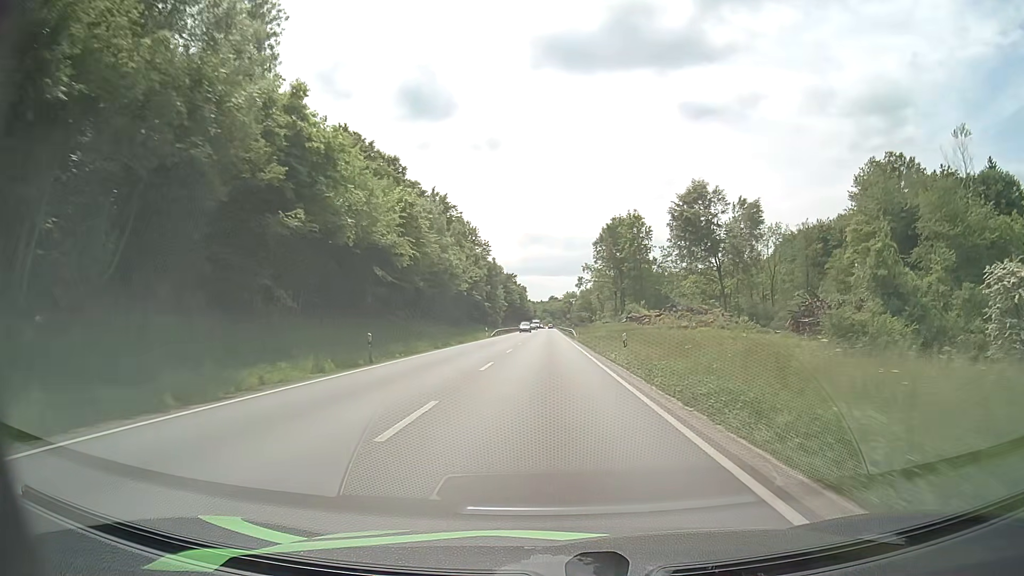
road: primary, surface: asphalt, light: Day
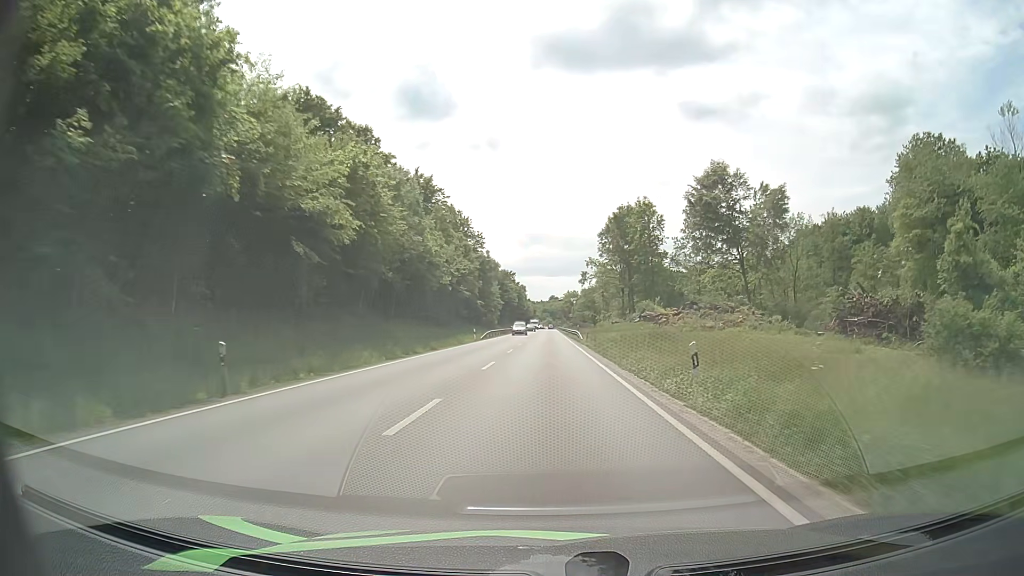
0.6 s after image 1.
(0.0, +11.6) m; 0°
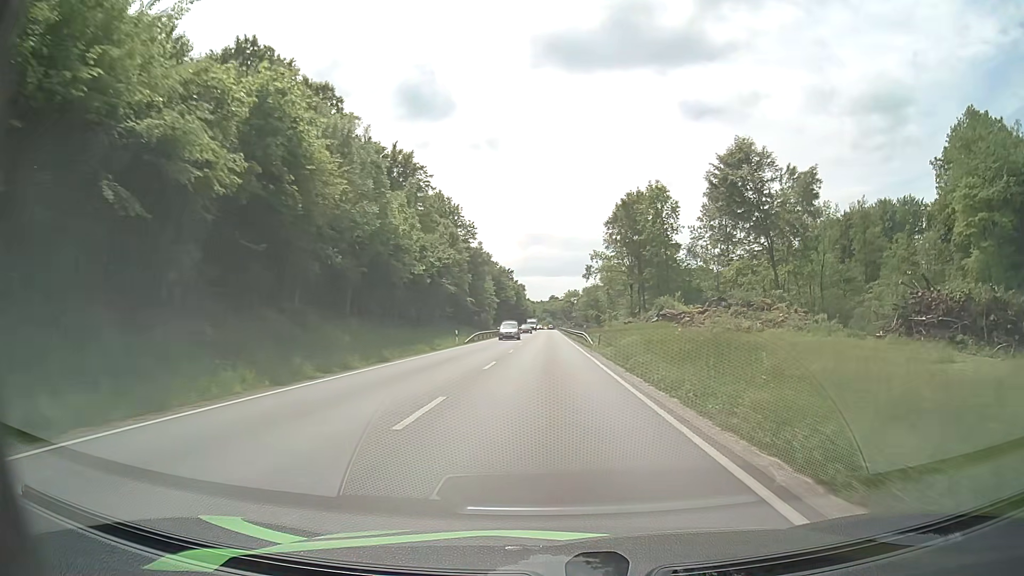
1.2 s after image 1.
(0.0, +11.6) m; 0°
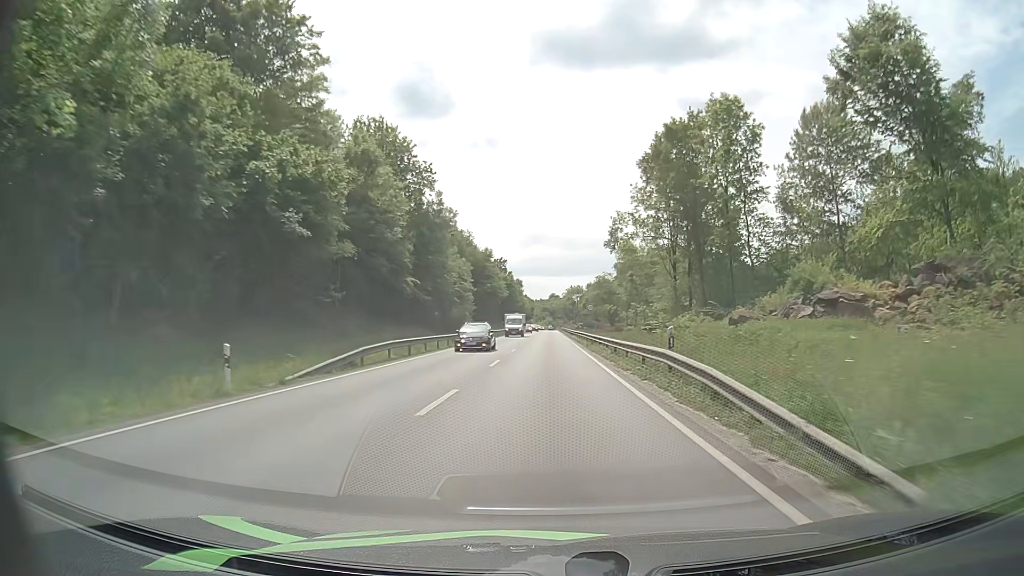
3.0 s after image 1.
(0.0, +34.8) m; 0°
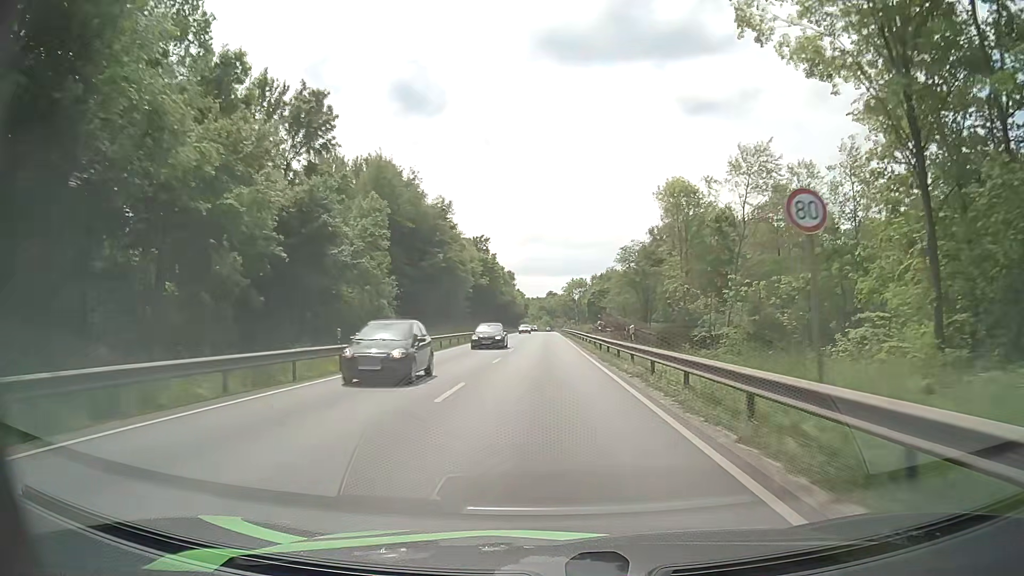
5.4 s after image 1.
(+0.2, +46.5) m; 0°
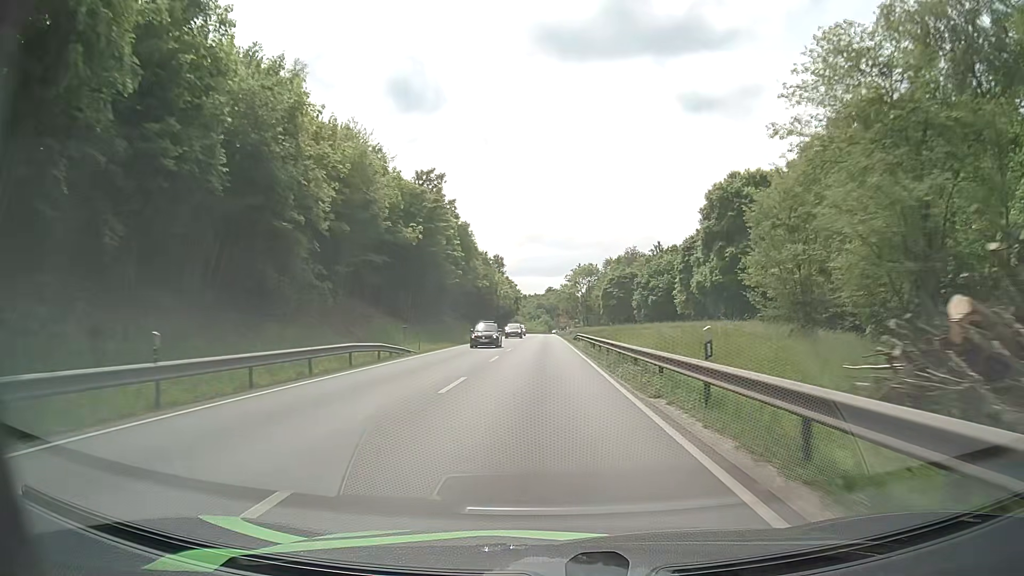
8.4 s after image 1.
(+0.1, +58.9) m; 0°
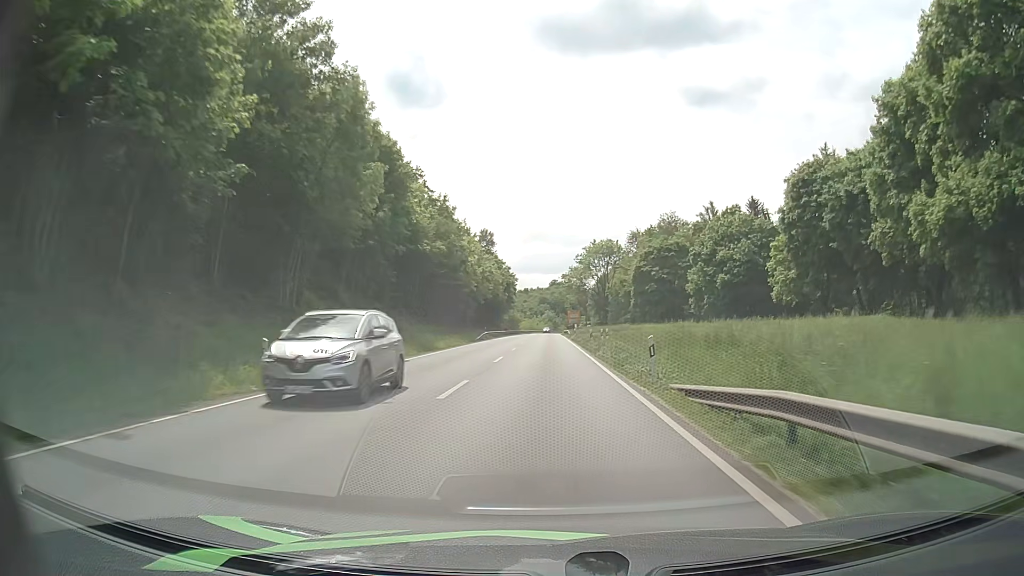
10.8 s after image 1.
(-0.1, +47.6) m; 0°
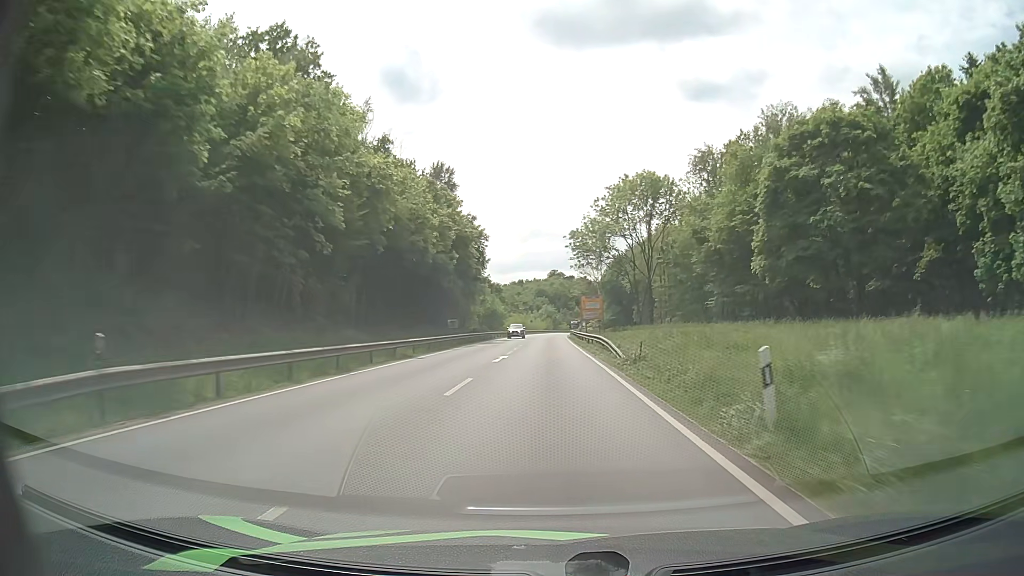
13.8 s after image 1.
(0.0, +60.4) m; 0°
(0, +10) (0, +20) (0, +30) (0, +40) (0, +50) (0, +60) (+1, +70) (+1, +80) (+1, +90) (+1, +100) m
